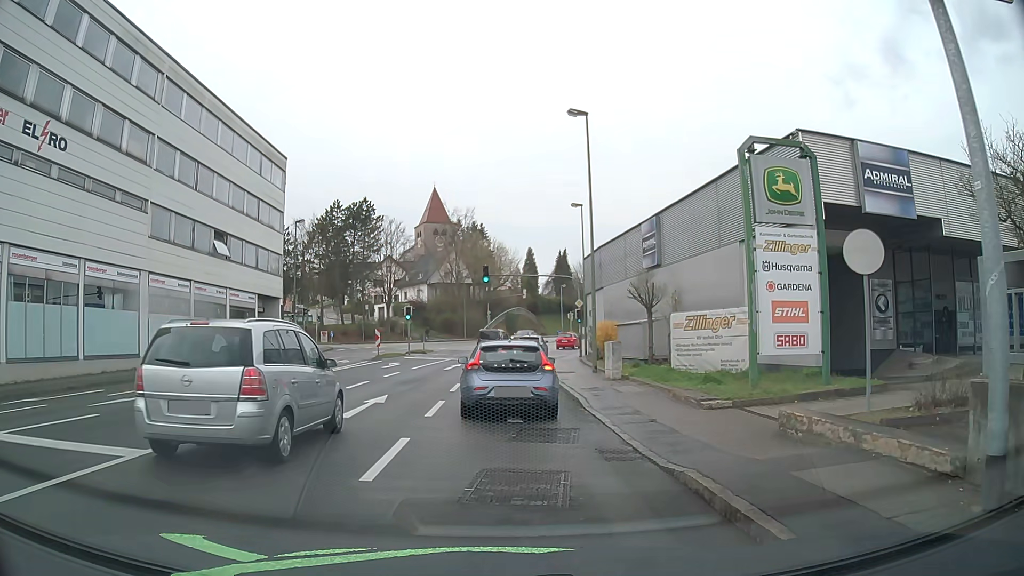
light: Day
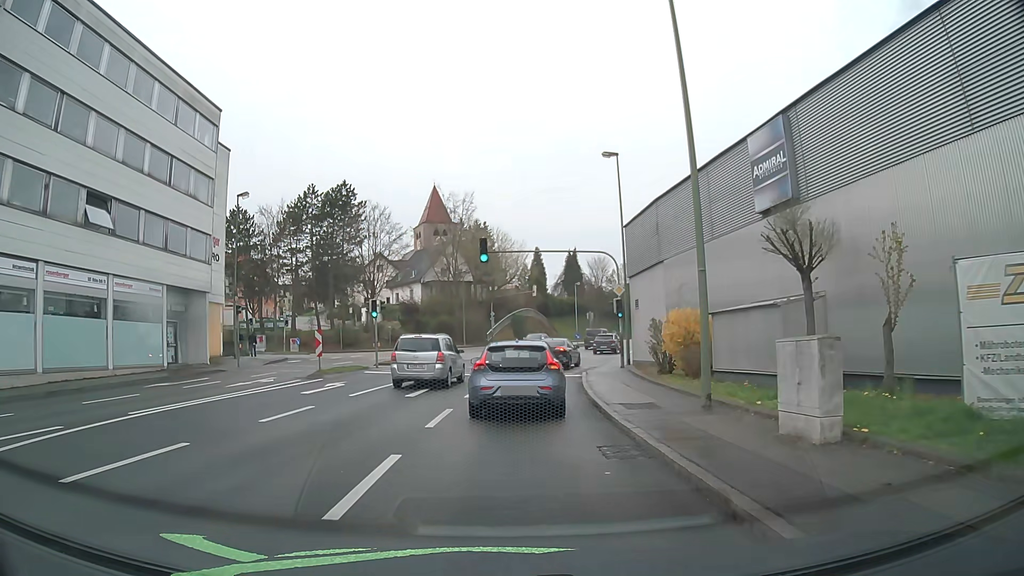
(0.0, +14.0) m; -1°
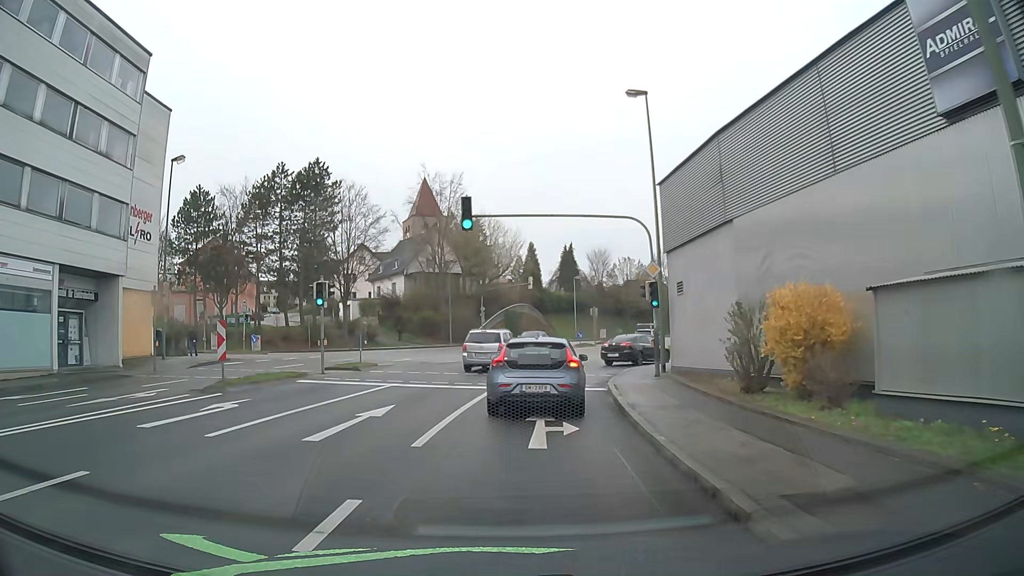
(+0.1, +8.5) m; +1°
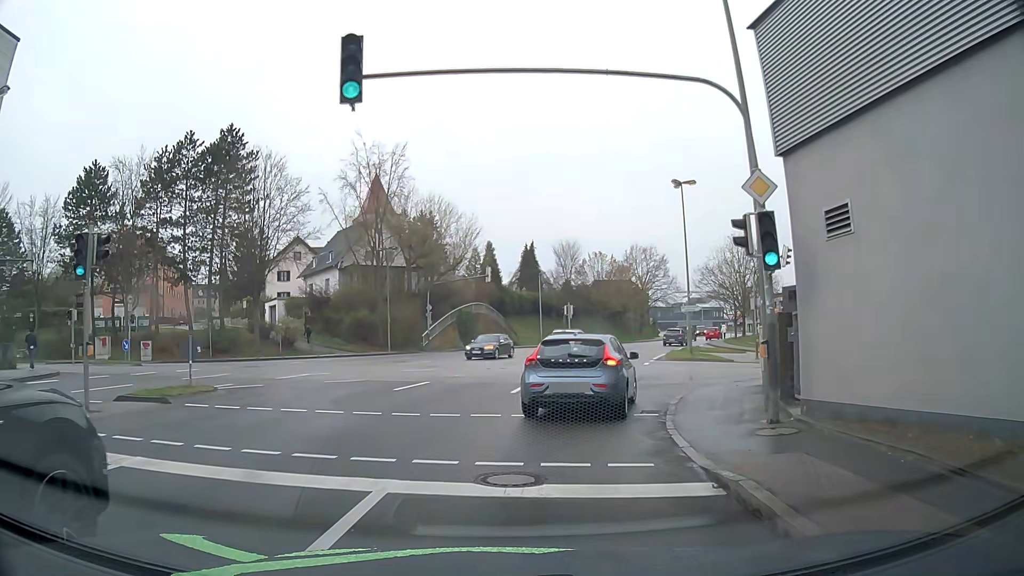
(+0.1, +12.6) m; +1°
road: tertiary_link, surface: asphalt
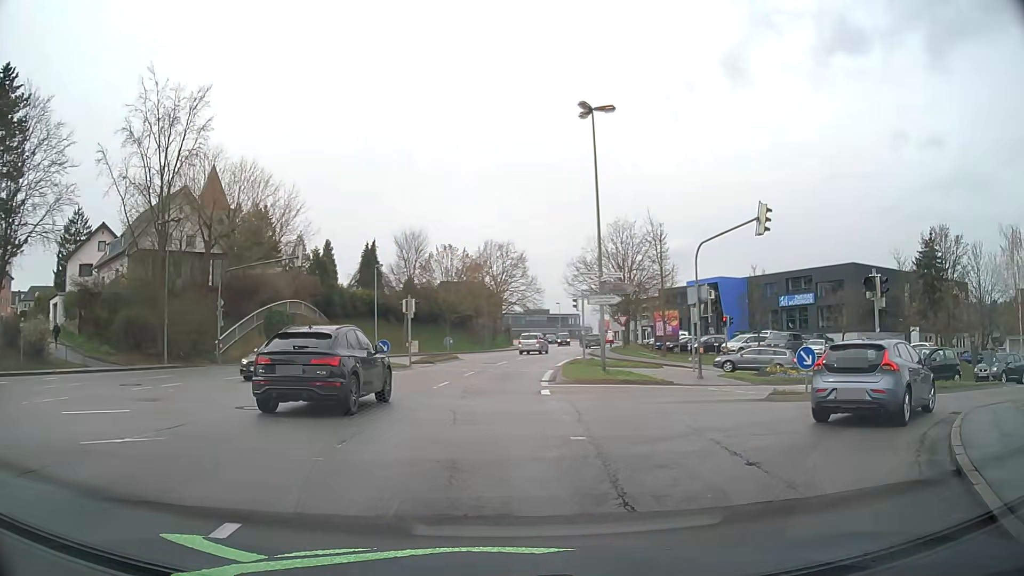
(+1.3, +14.4) m; +14°
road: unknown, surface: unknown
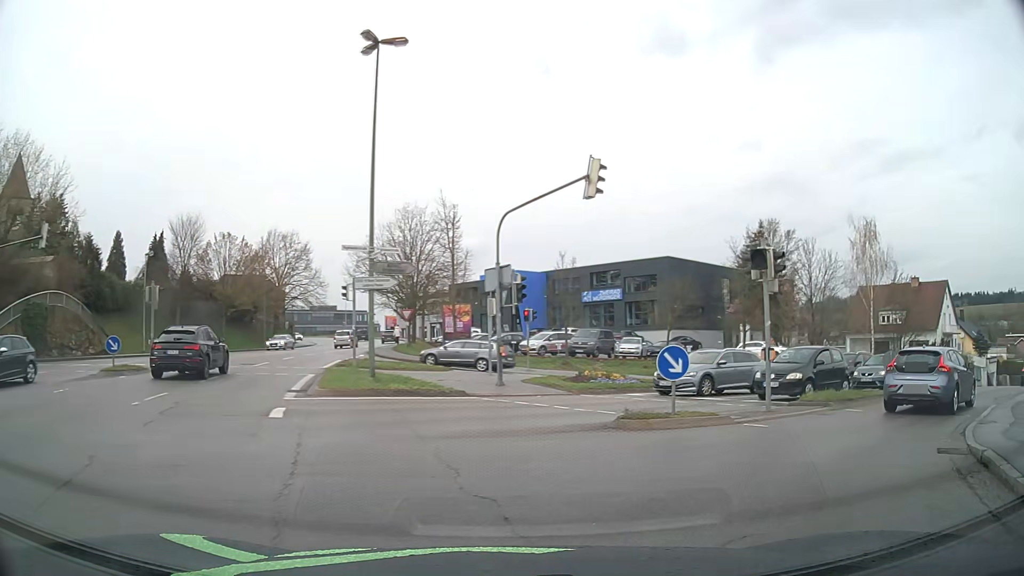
(+0.9, +5.9) m; +17°
